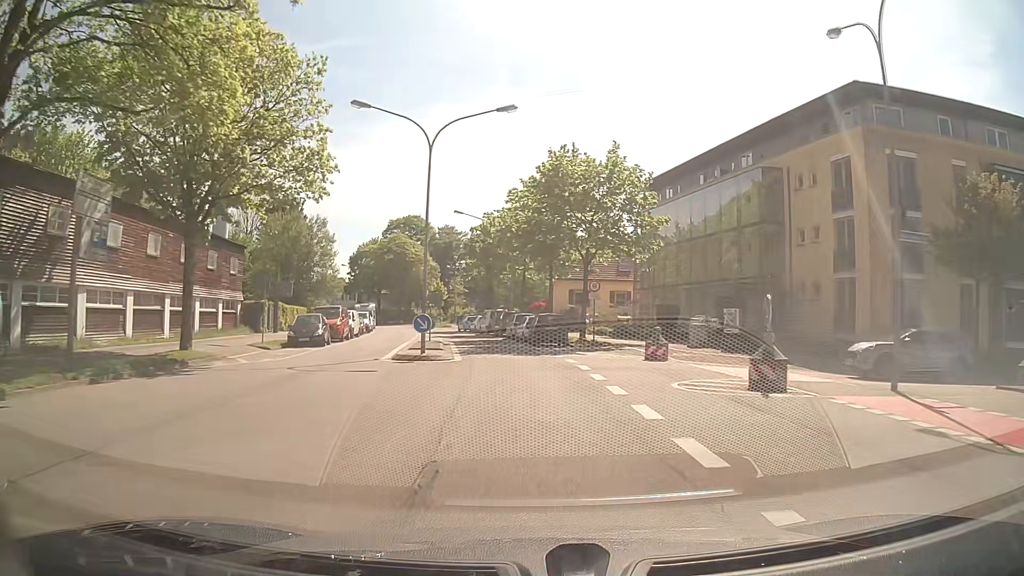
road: secondary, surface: asphalt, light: Day
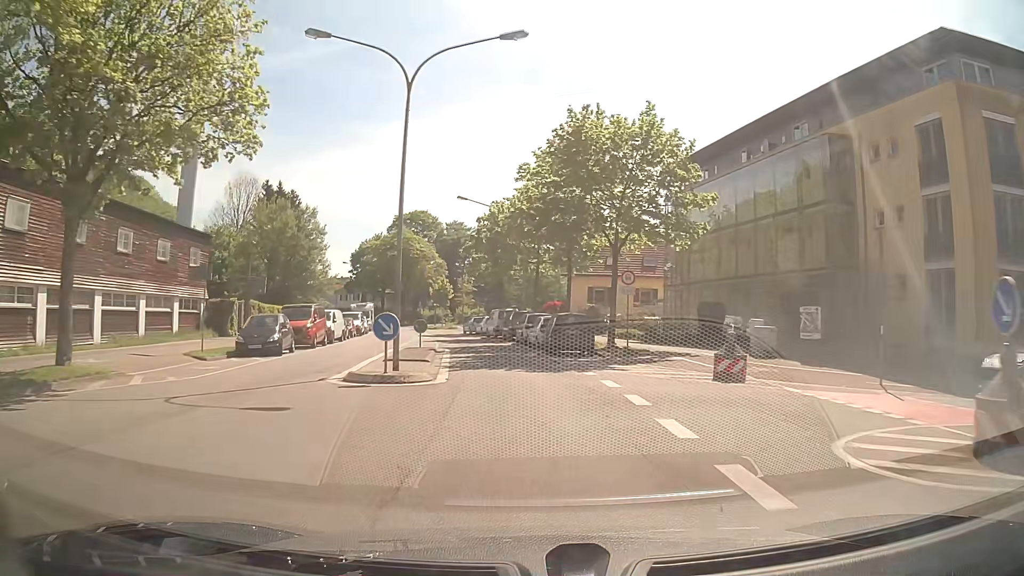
(-0.1, +7.3) m; -1°
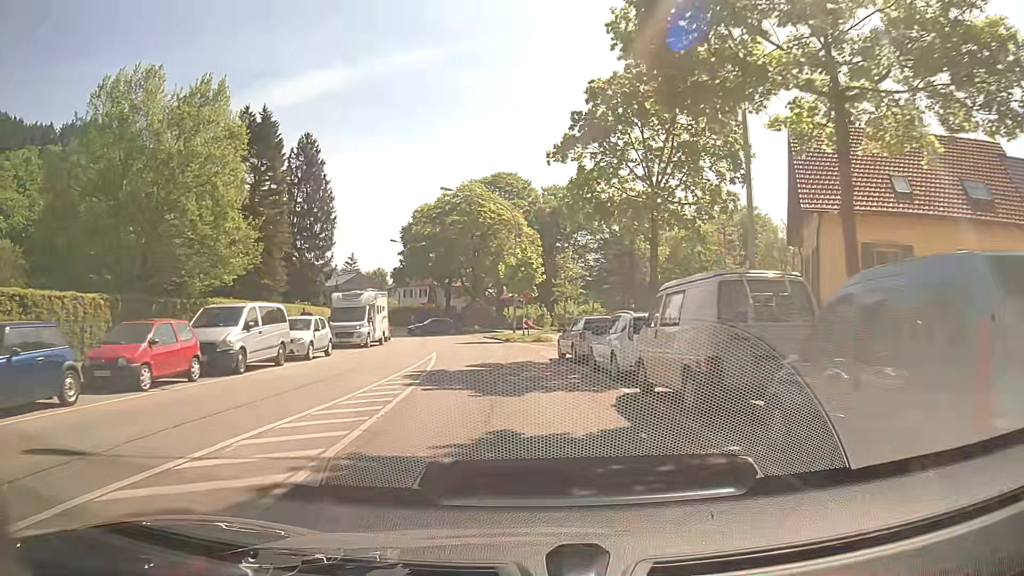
(-2.9, +36.2) m; -8°
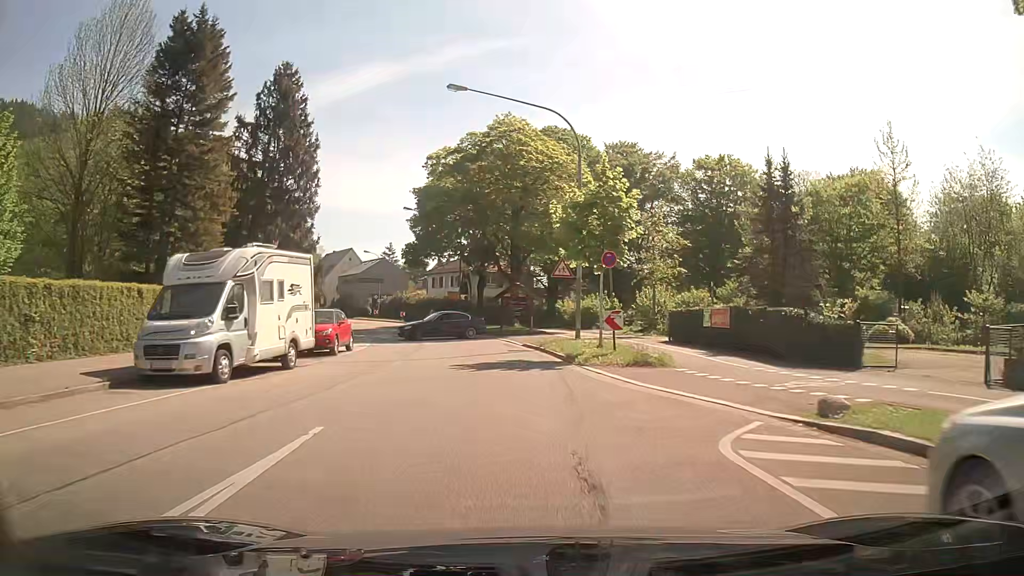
(-1.1, +20.2) m; -5°
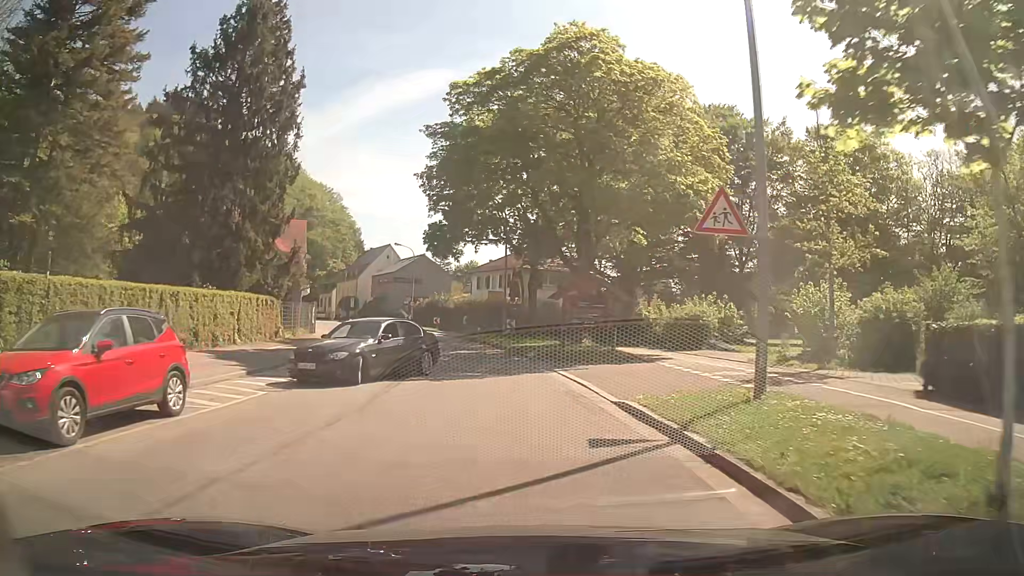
(-0.7, +15.7) m; -4°
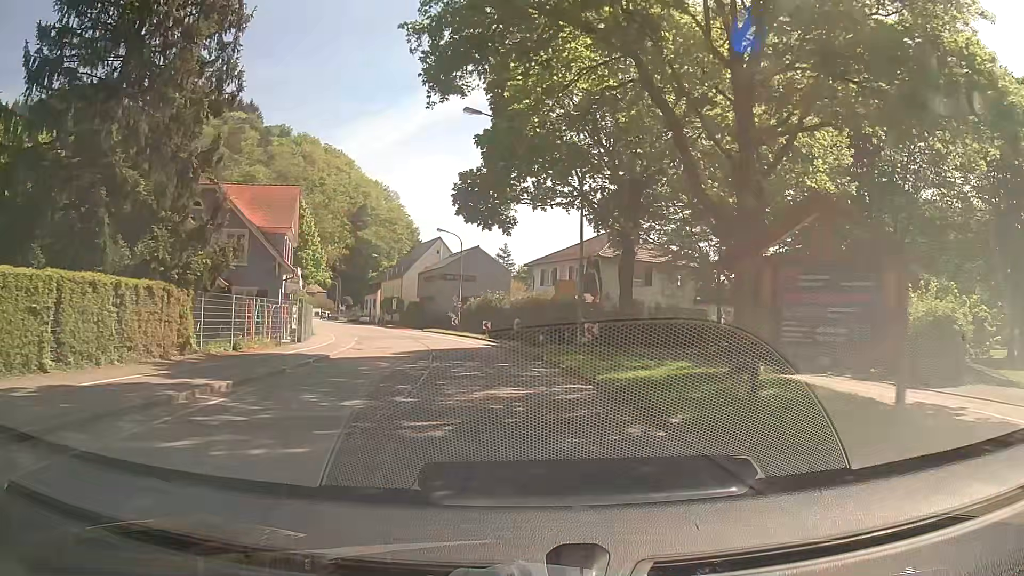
(-1.1, +15.1) m; -7°
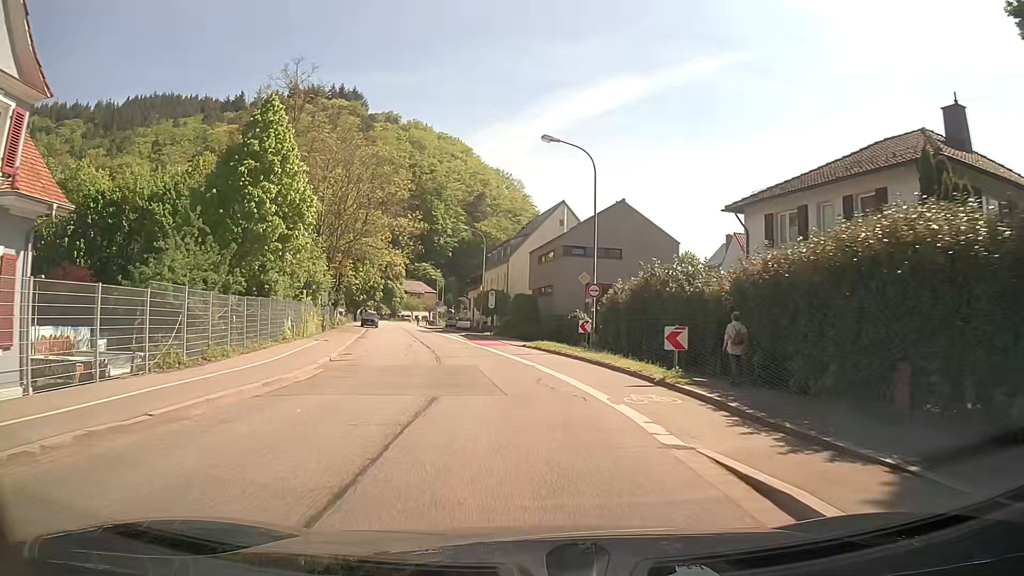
(-2.8, +31.3) m; -11°
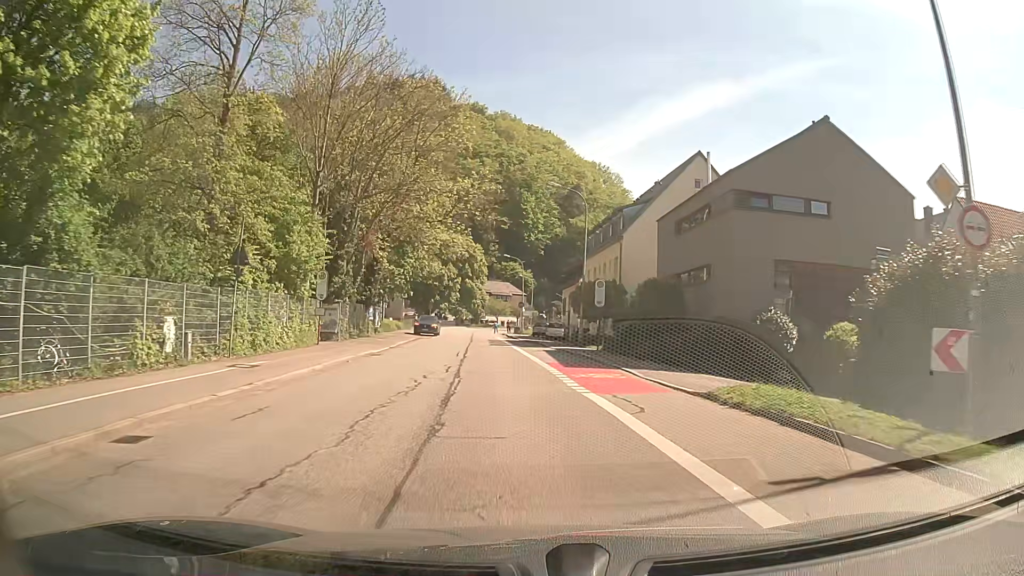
(-1.9, +20.8) m; -9°
(0, +10) (-1, +20) (-2, +30) (-2, +40) (-3, +50) (-4, +60) (-5, +70) (-6, +80) (-6, +90) (-6, +100) m
